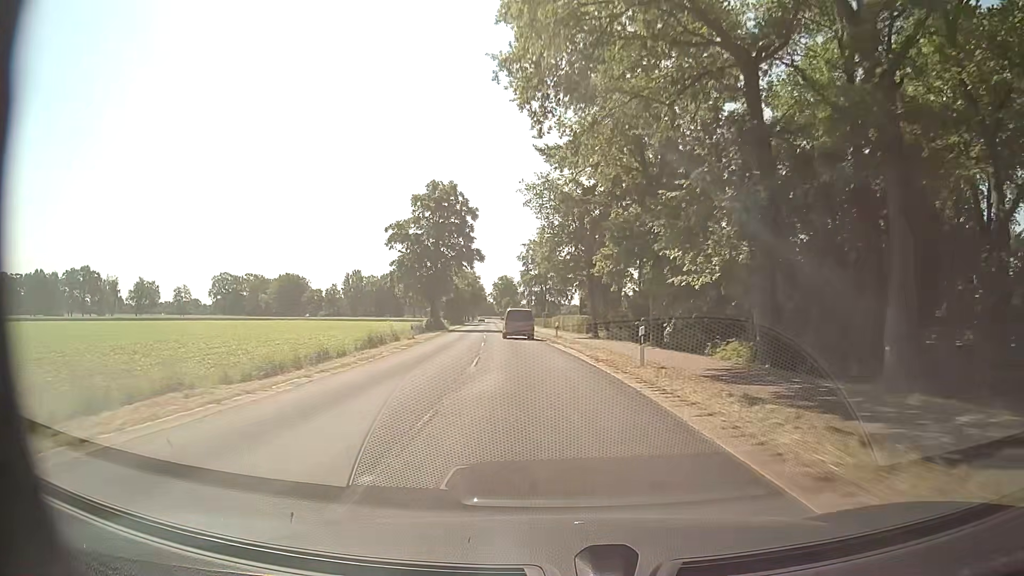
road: secondary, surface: asphalt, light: Day
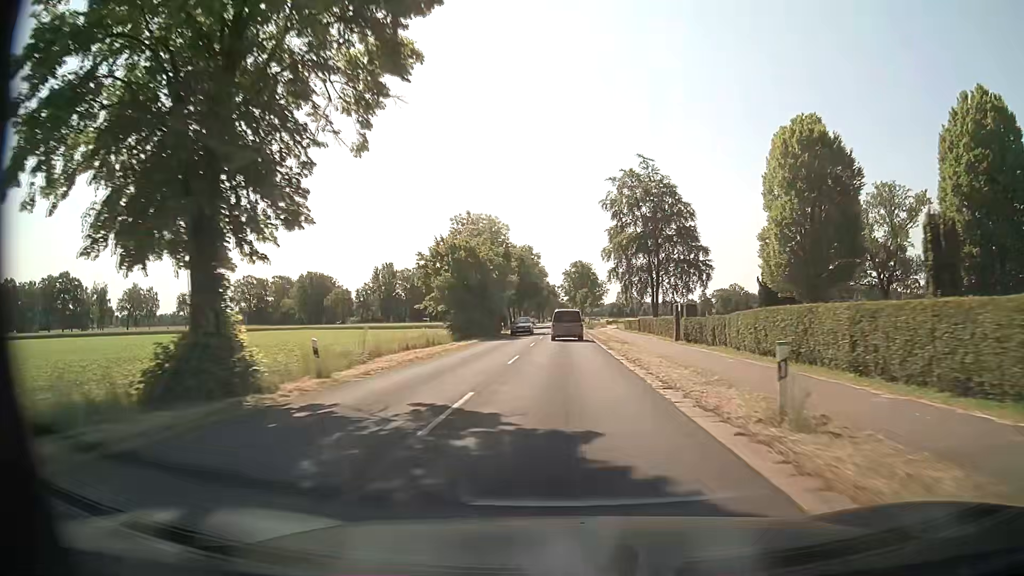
(-4.6, +57.7) m; -6°
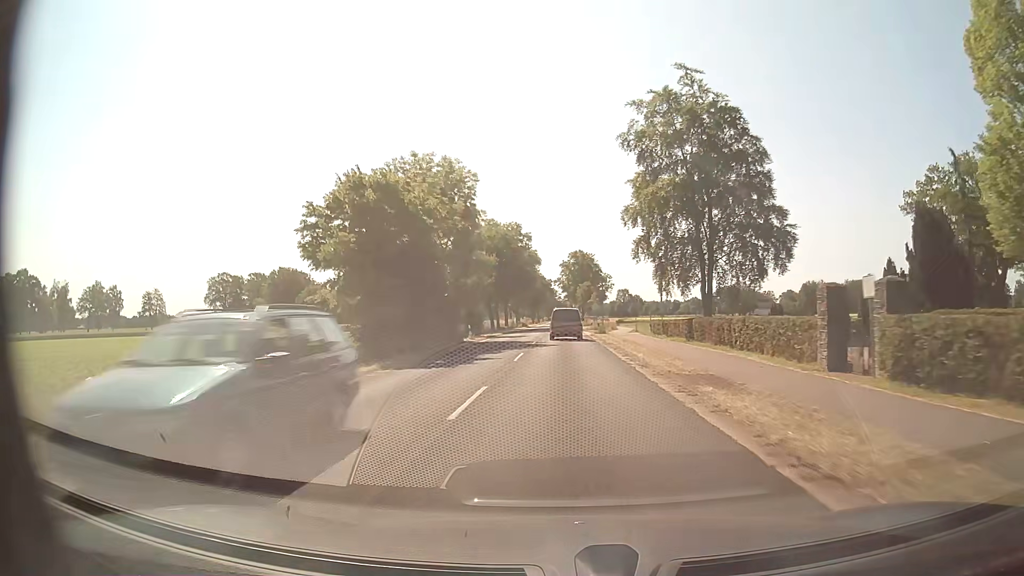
(-0.1, +23.1) m; 0°
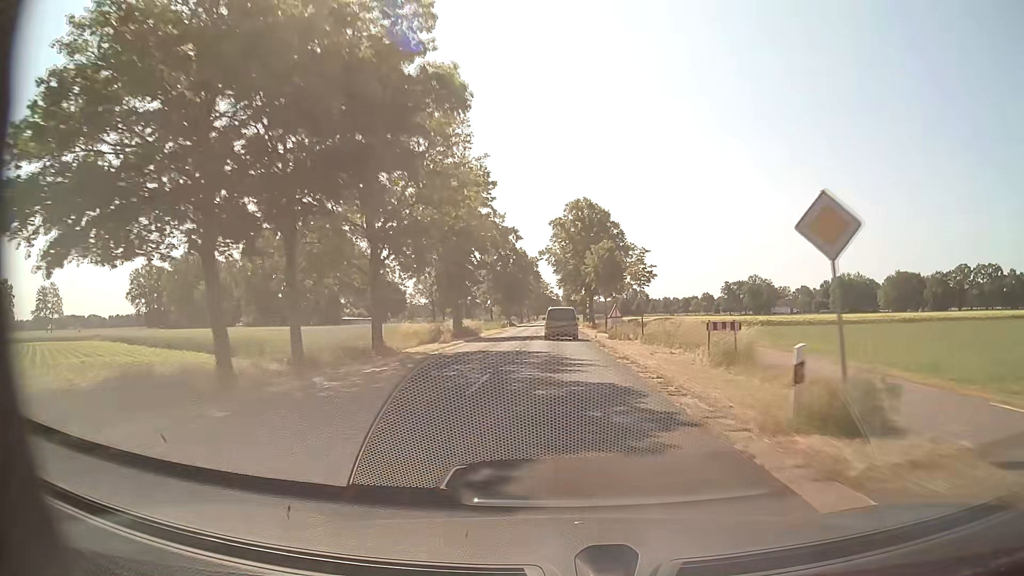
(+0.5, +57.5) m; +1°
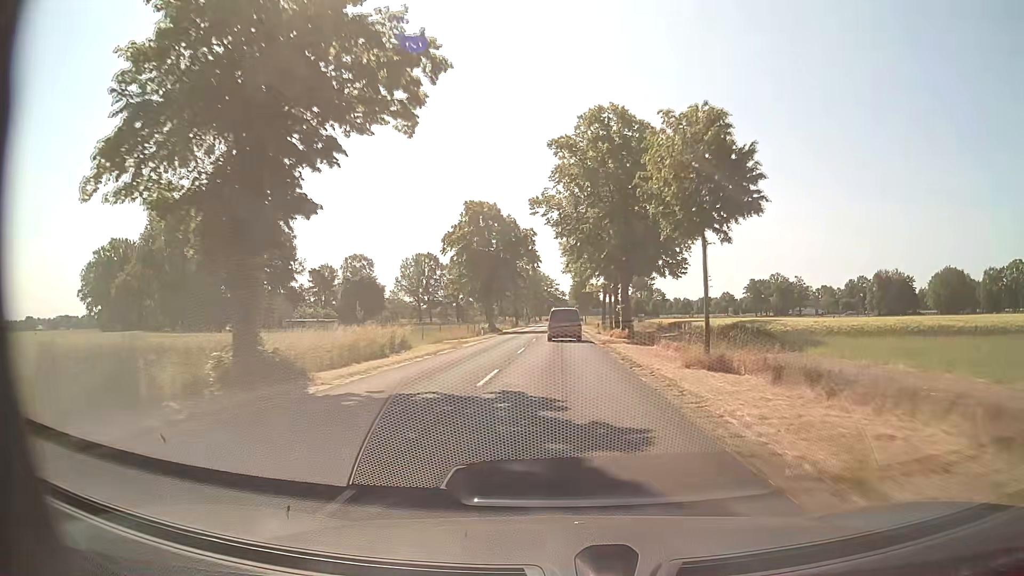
(0.0, +34.3) m; 0°
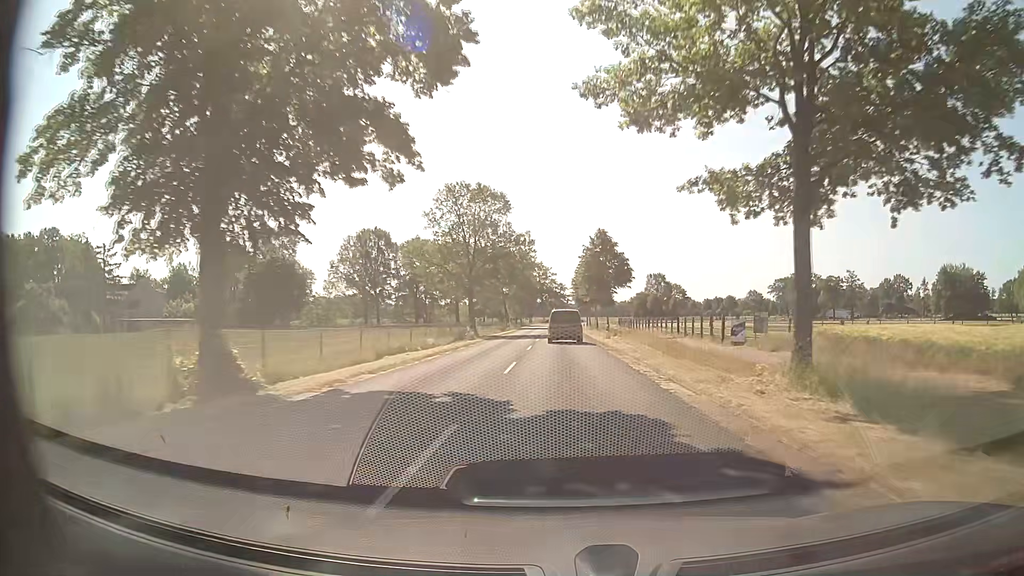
(-0.3, +56.9) m; 0°
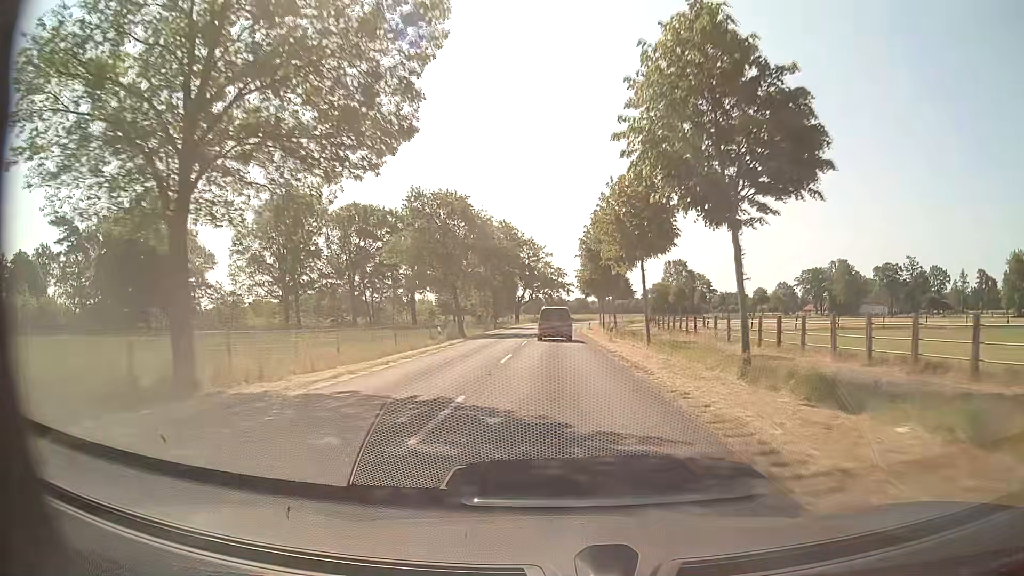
(+0.1, +45.4) m; 0°
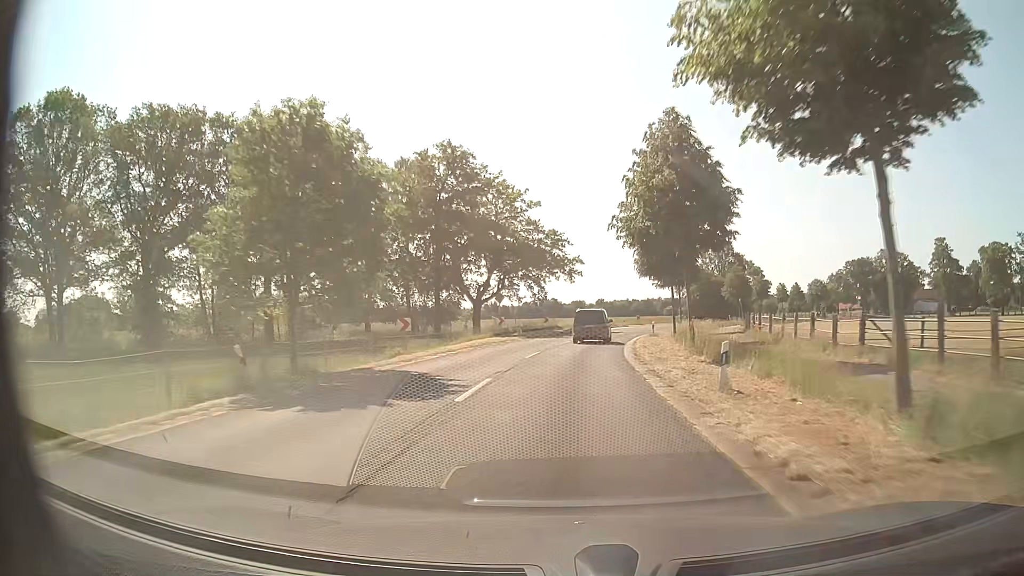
(0.0, +56.5) m; 0°
(0, +10) (+1, +20) (+1, +30) (+3, +40) (+4, +50) (+7, +59) (+9, +69) (+13, +79) (+16, +88) (+21, +97) m
